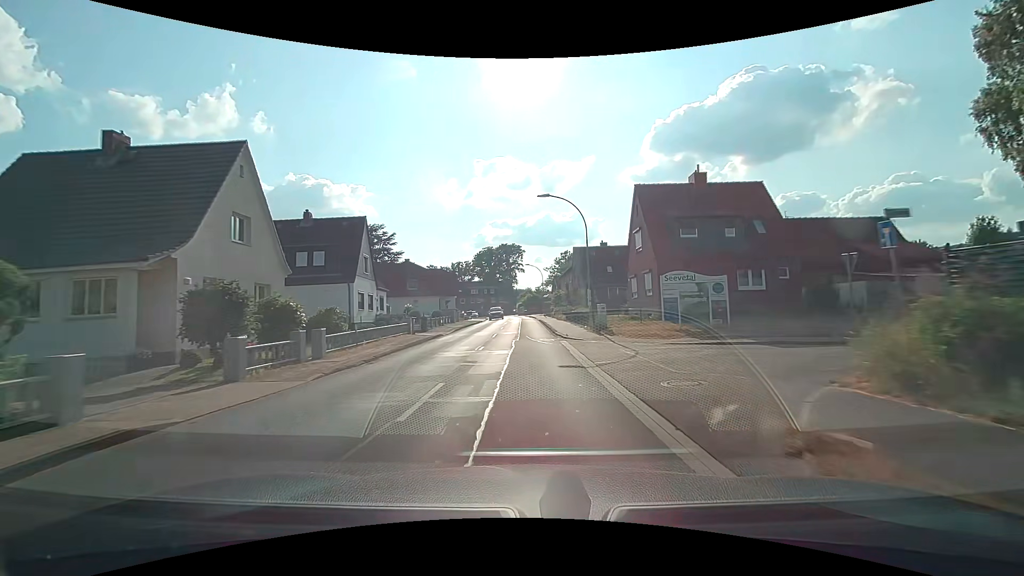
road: tertiary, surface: asphalt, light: Day
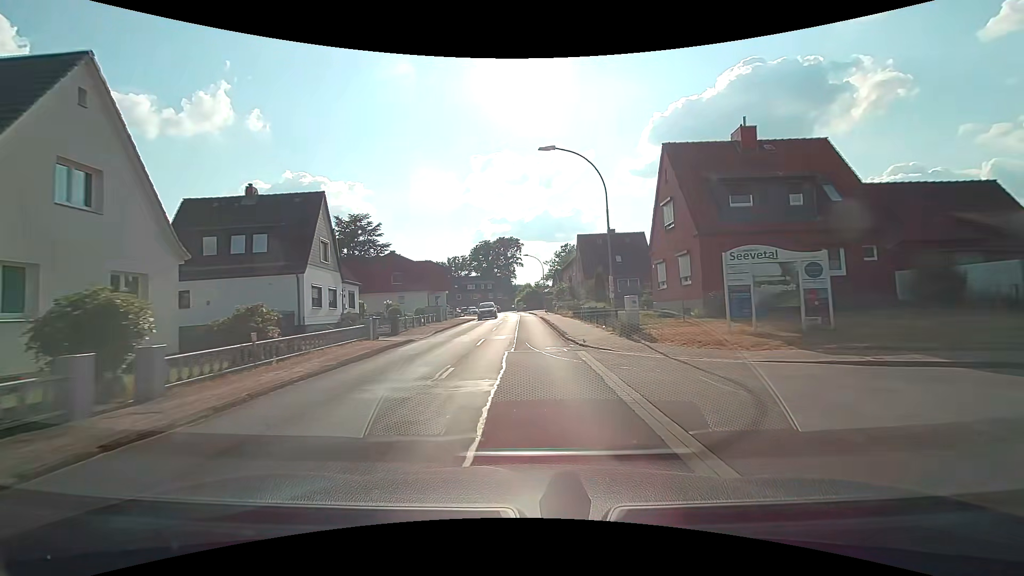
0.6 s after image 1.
(0.0, +7.5) m; 0°
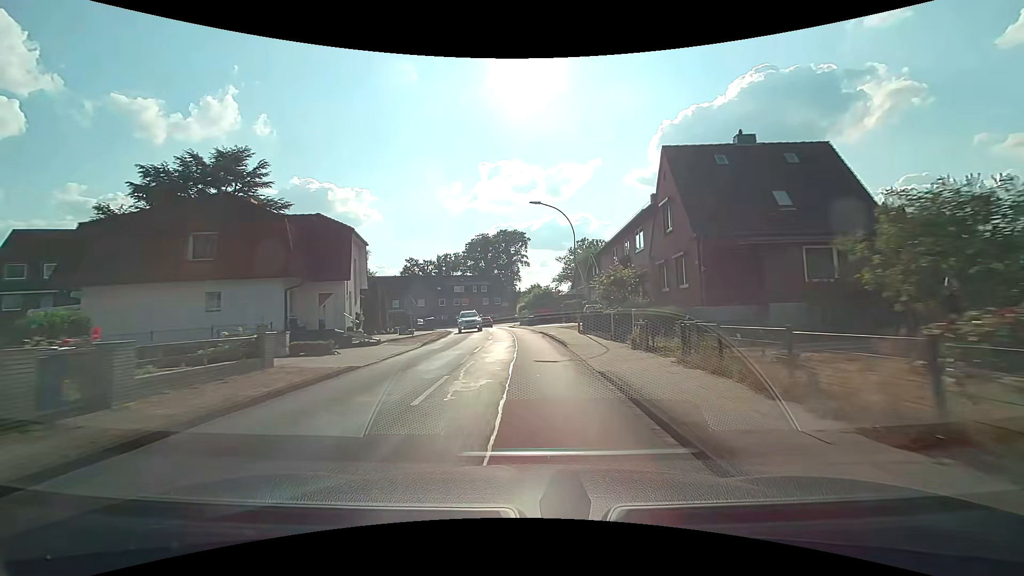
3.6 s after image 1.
(-0.4, +37.4) m; 0°
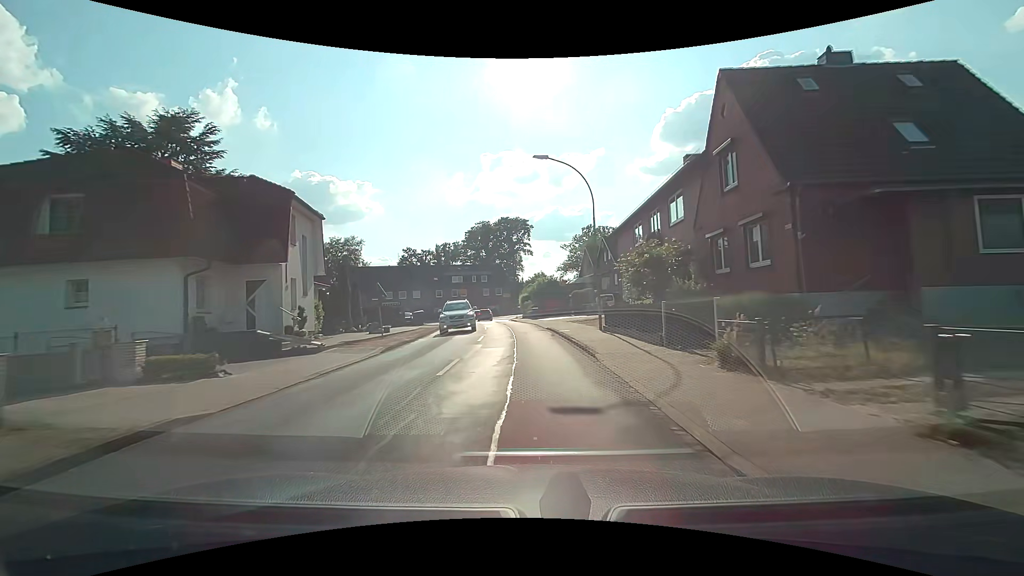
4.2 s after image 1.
(-0.1, +7.2) m; -1°
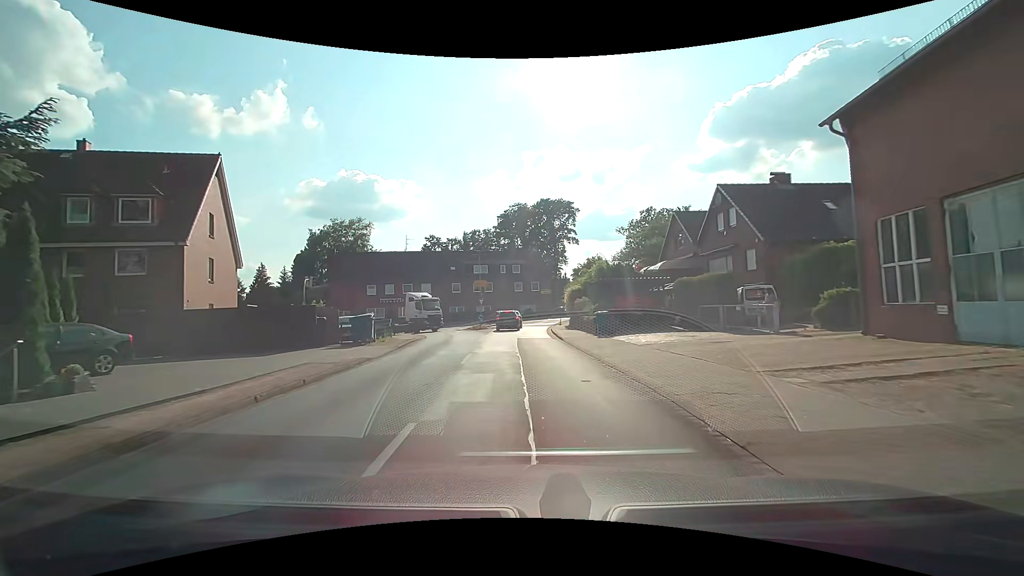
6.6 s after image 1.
(-0.6, +24.5) m; -4°
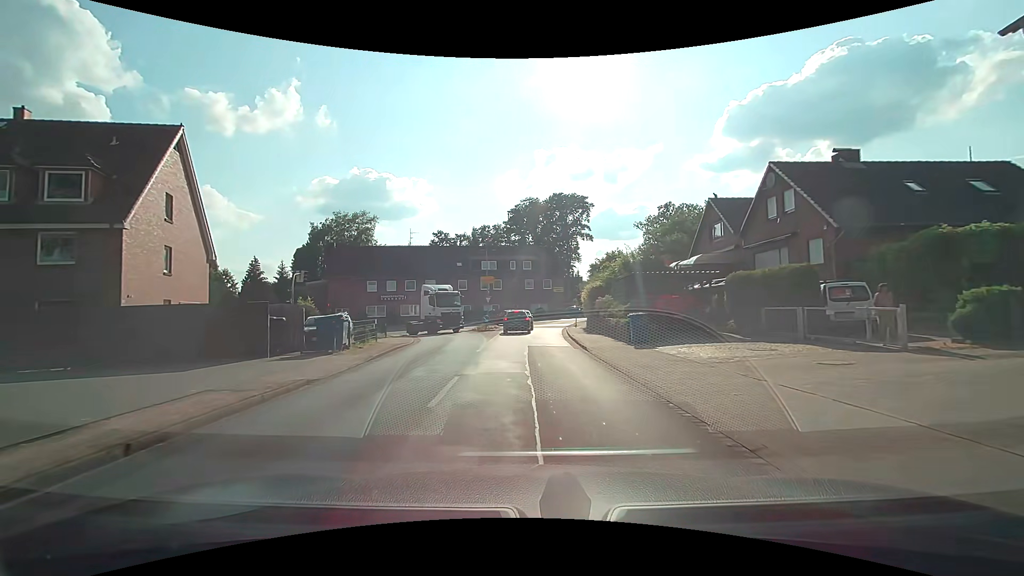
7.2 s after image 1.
(-0.1, +5.0) m; -2°
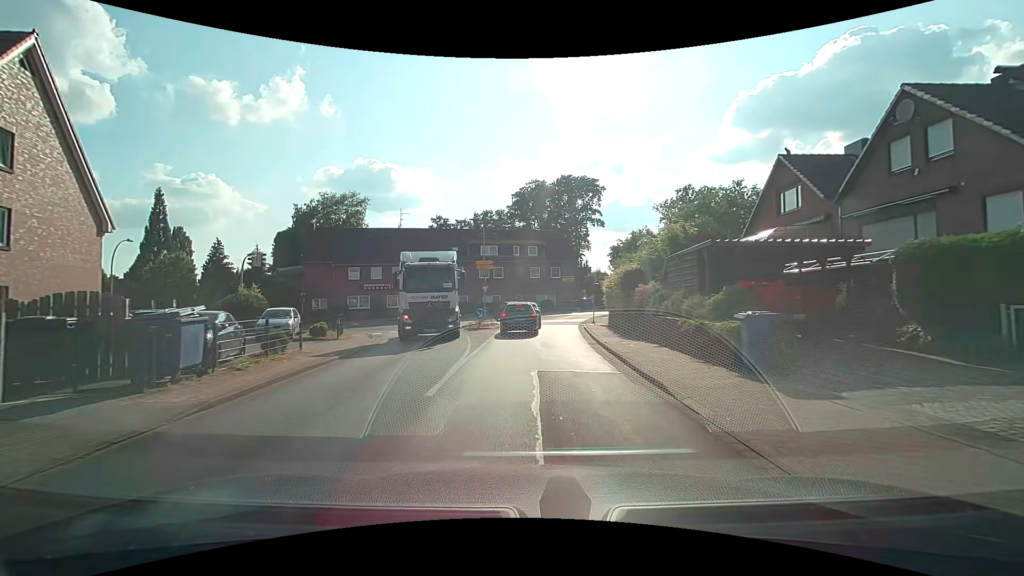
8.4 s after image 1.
(0.0, +8.7) m; 0°
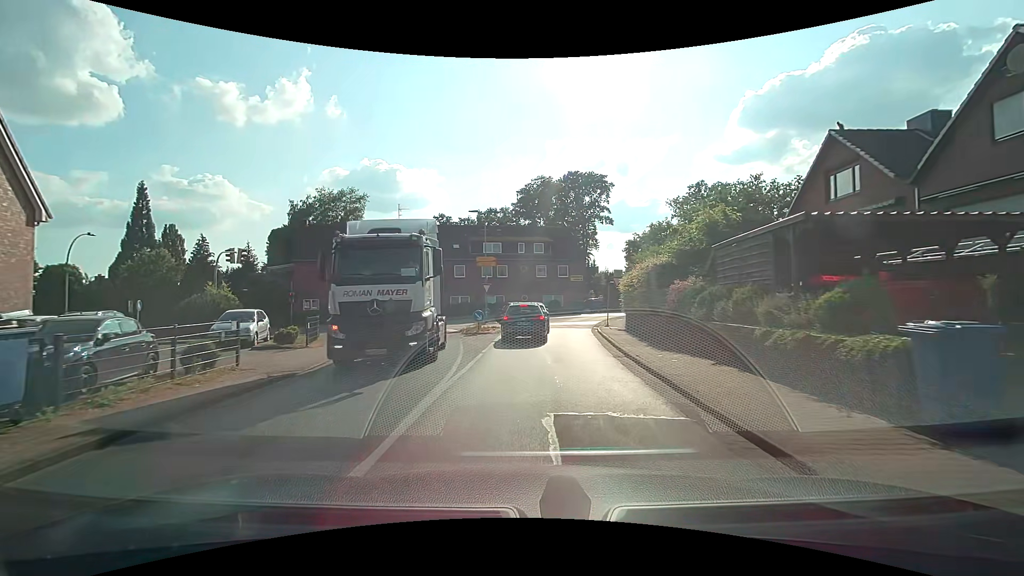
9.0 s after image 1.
(0.0, +3.8) m; -1°
